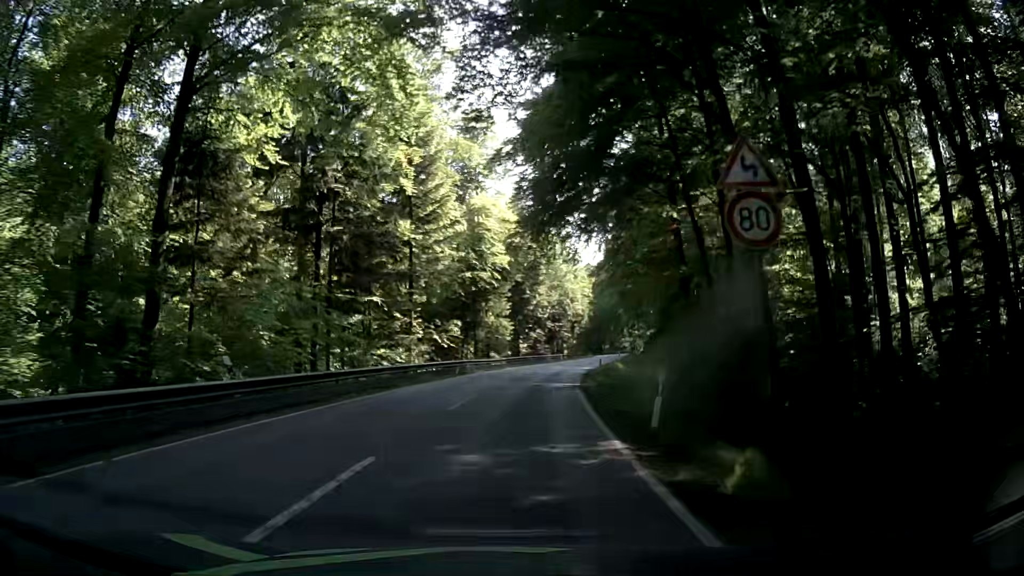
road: secondary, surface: asphalt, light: Day
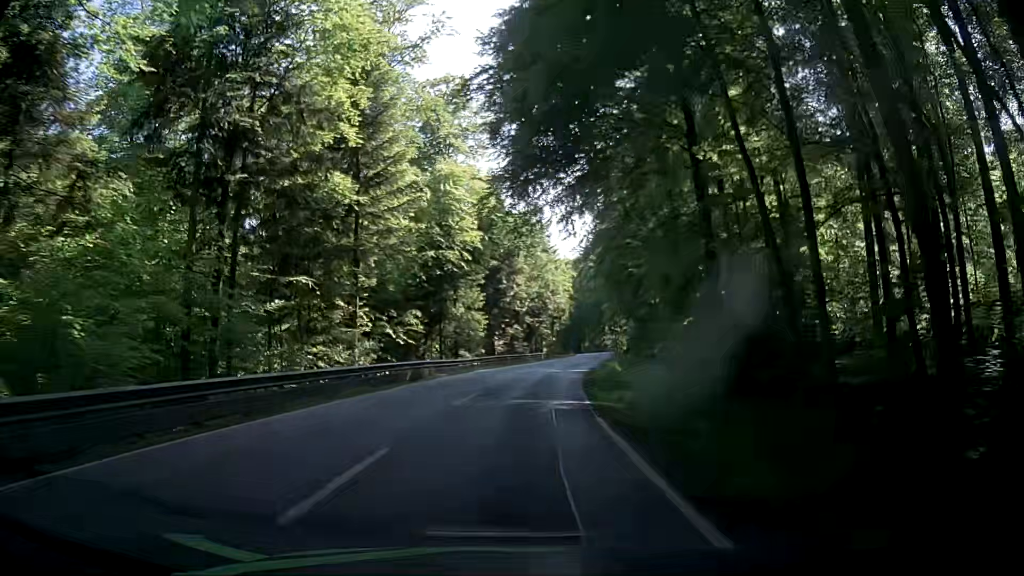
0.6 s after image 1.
(+0.1, +10.4) m; +2°
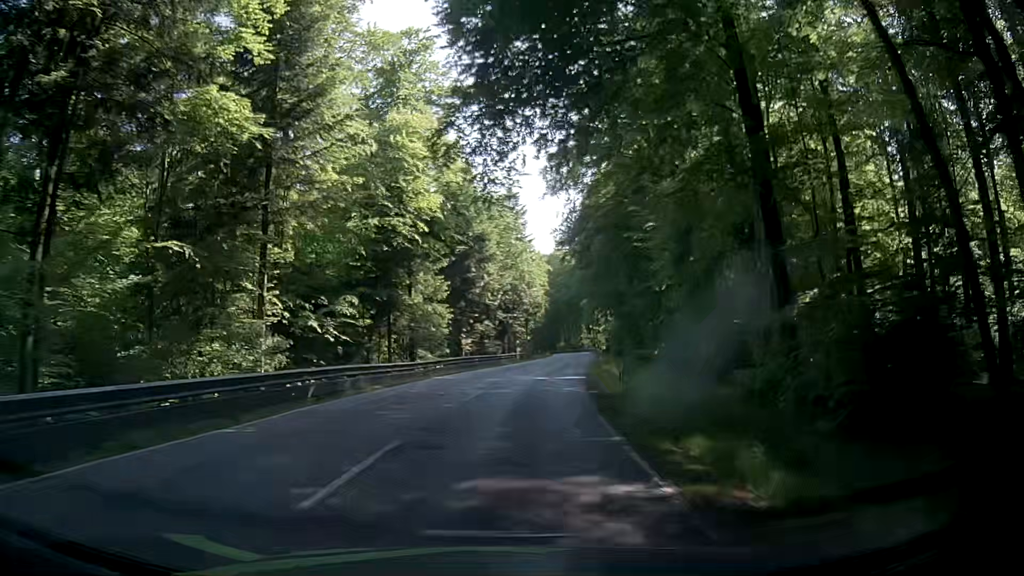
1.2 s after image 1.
(+0.3, +10.6) m; +2°
